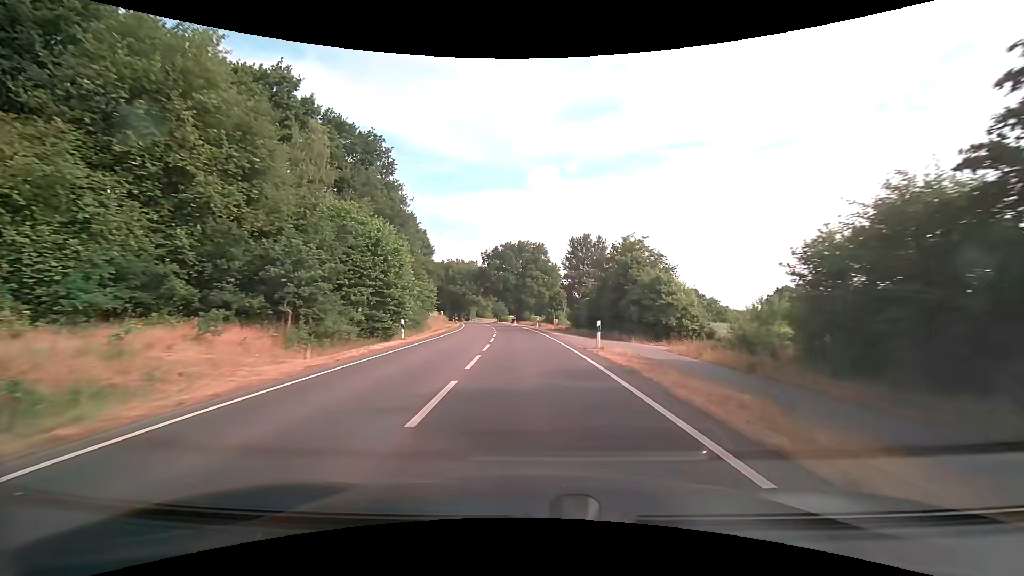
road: secondary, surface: asphalt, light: Day
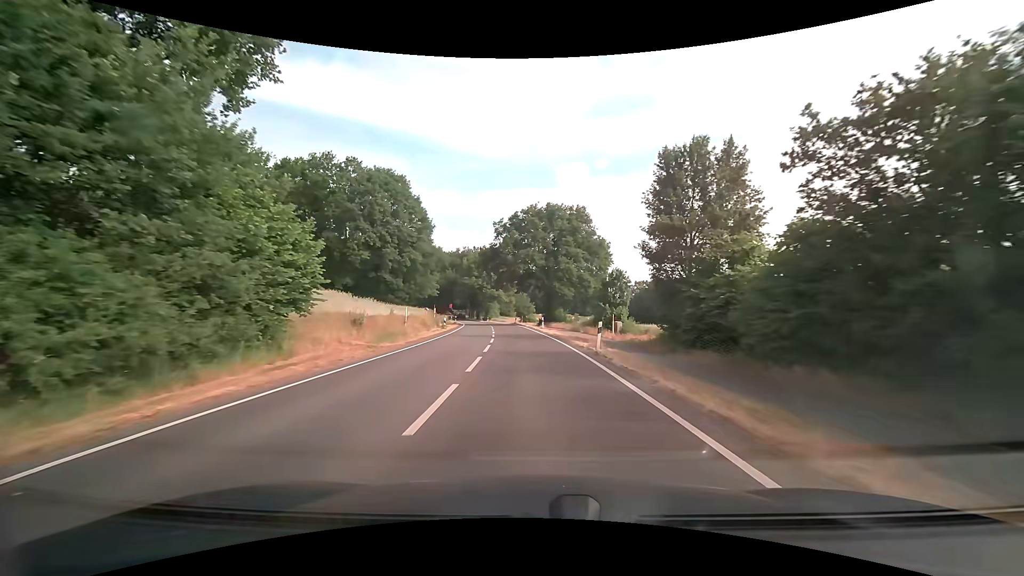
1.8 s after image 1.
(-0.8, +30.3) m; -3°
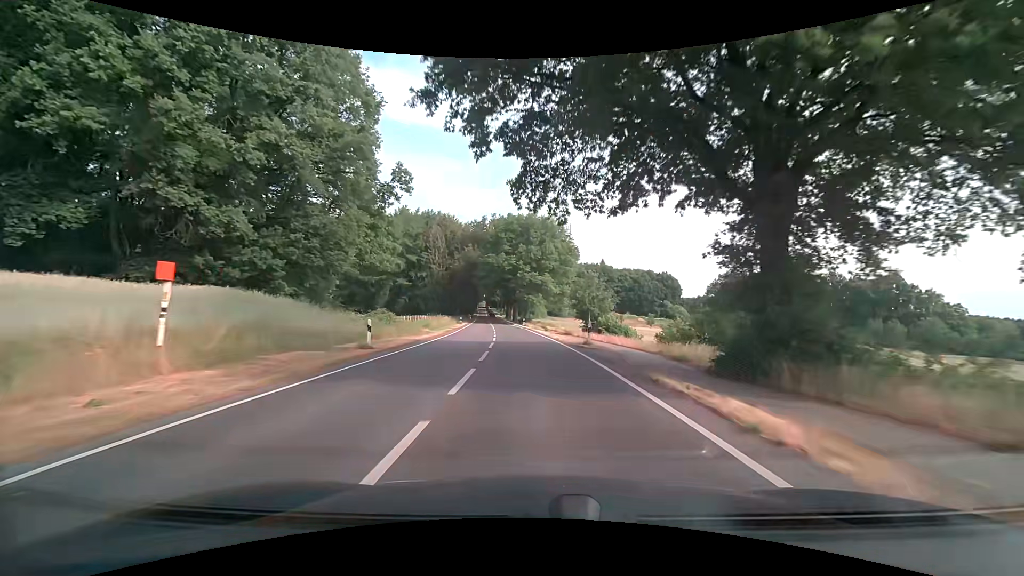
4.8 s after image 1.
(-2.5, +51.0) m; -5°
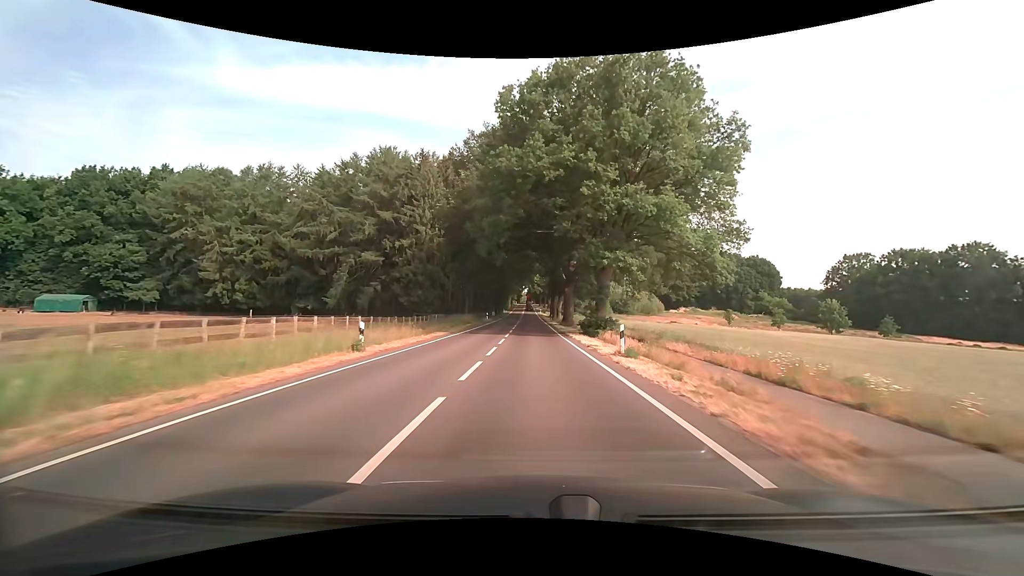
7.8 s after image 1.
(-2.5, +52.2) m; -5°
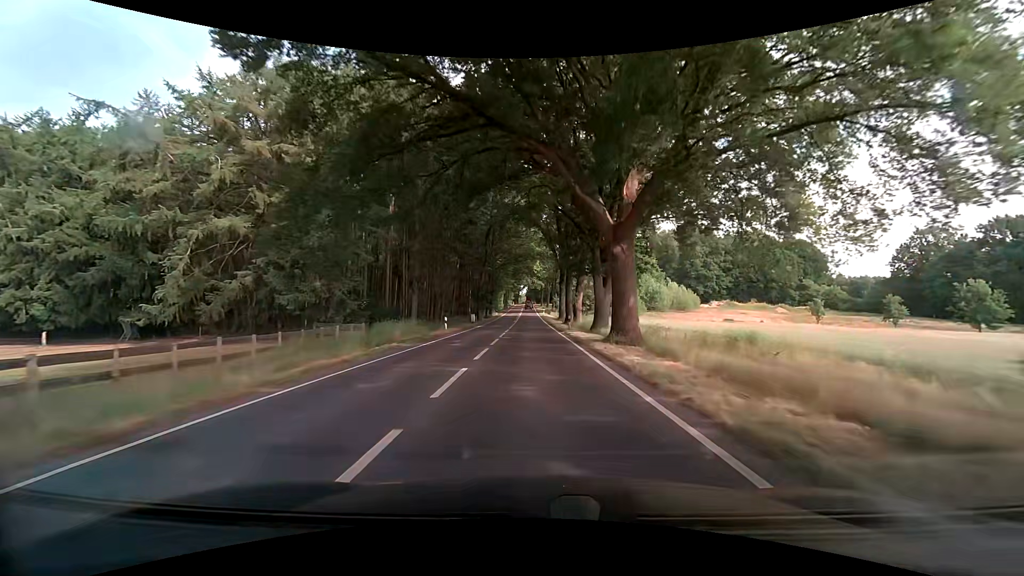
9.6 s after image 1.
(-0.1, +32.1) m; 0°
(0, +10) (0, +20) (0, +30) (0, +40) (0, +50) (0, +60) (-1, +70) (-1, +80) (-1, +90) (-1, +100) m
